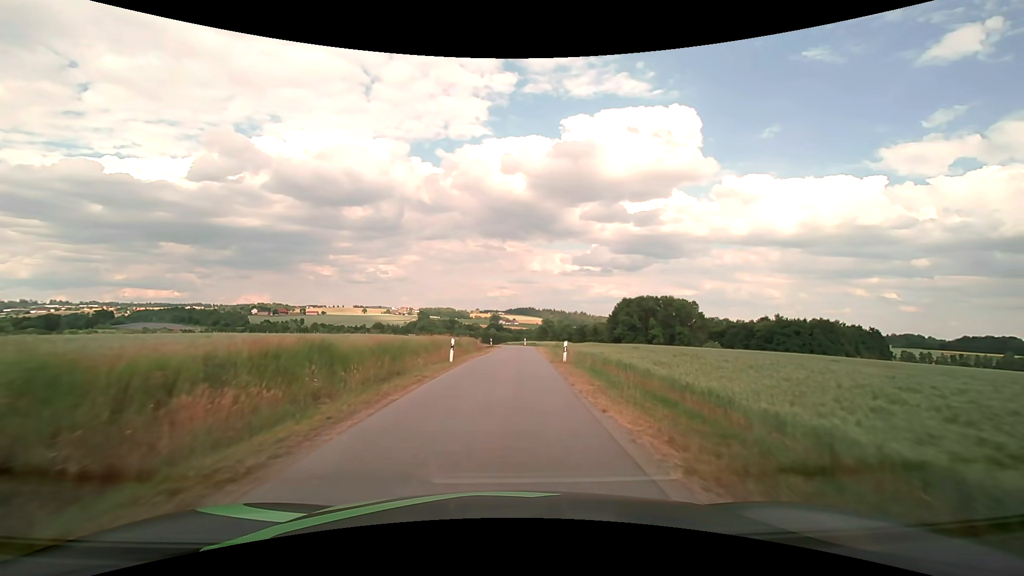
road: unclassified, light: Day
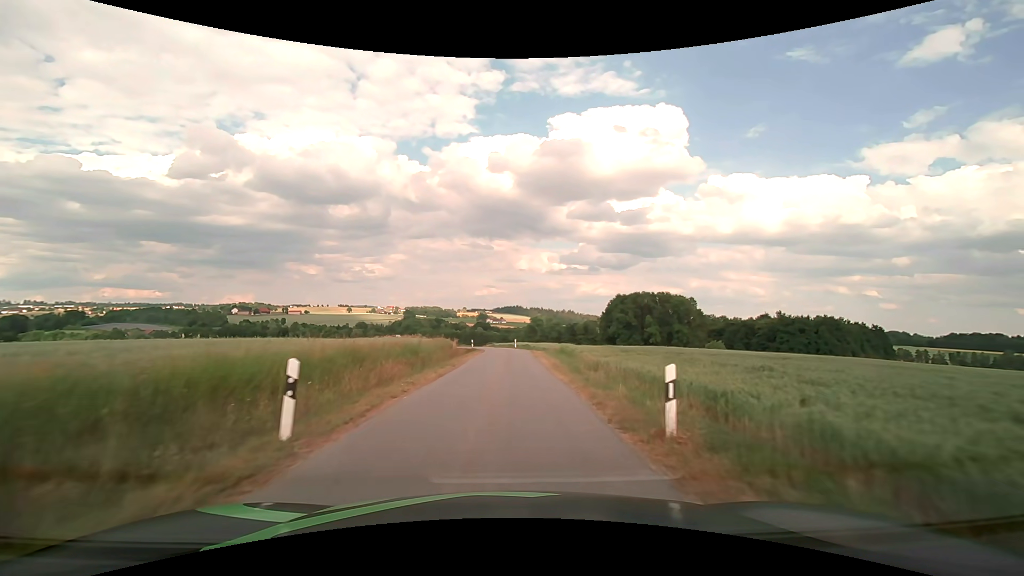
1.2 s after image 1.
(+0.2, +15.1) m; +2°
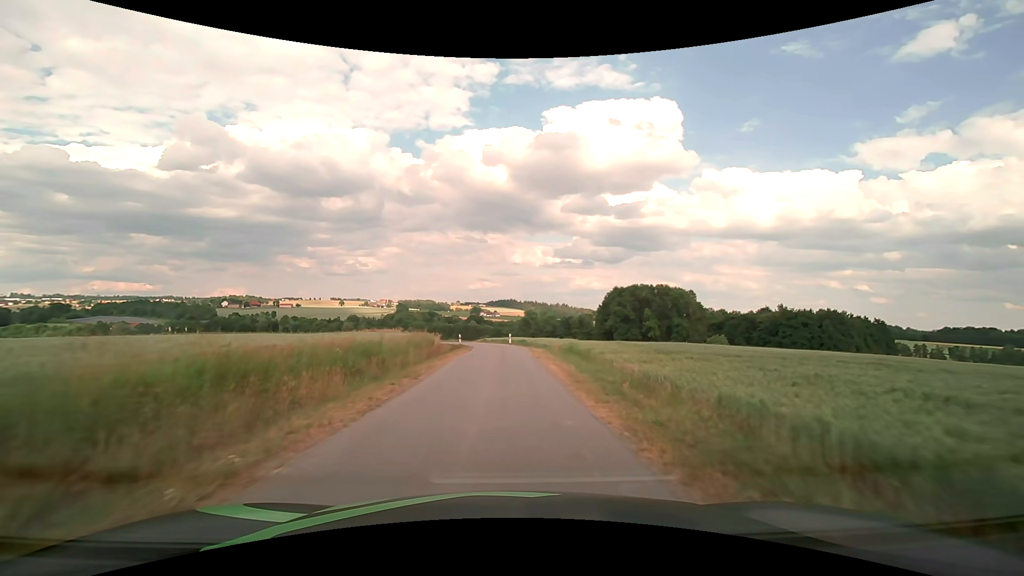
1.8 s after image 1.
(0.0, +7.7) m; +1°
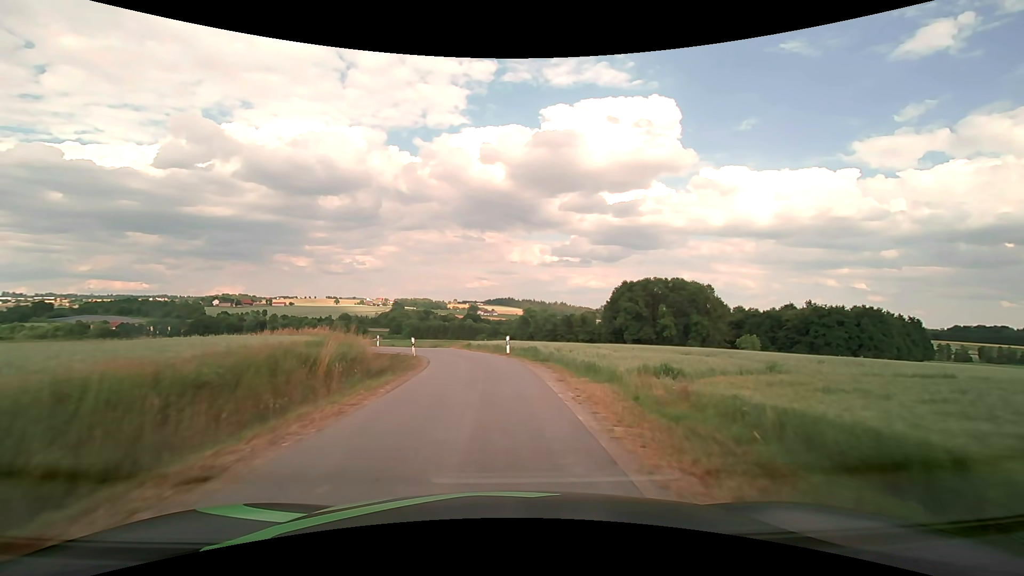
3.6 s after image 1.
(+0.2, +22.2) m; 0°
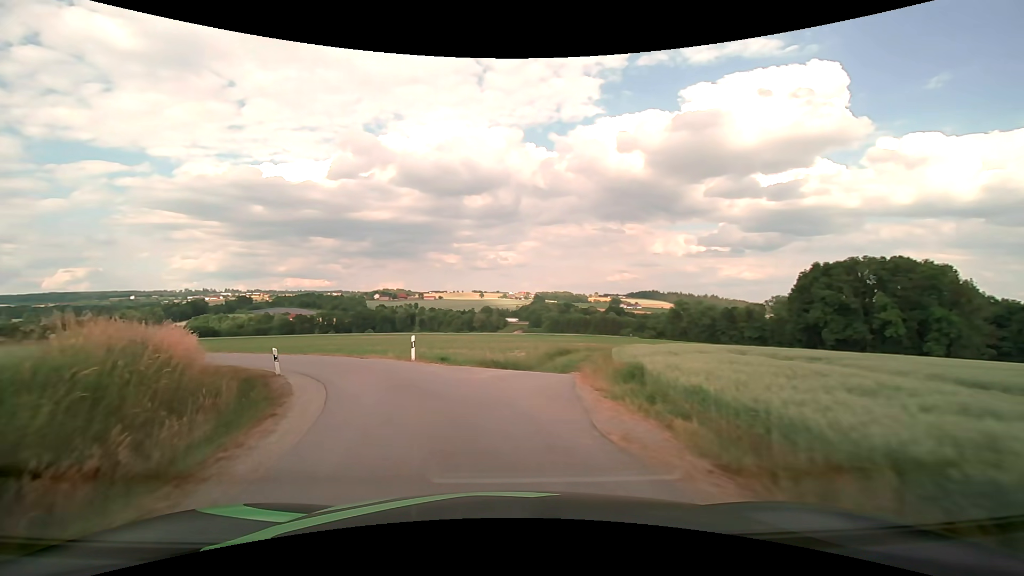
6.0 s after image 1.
(-2.0, +27.7) m; -15°
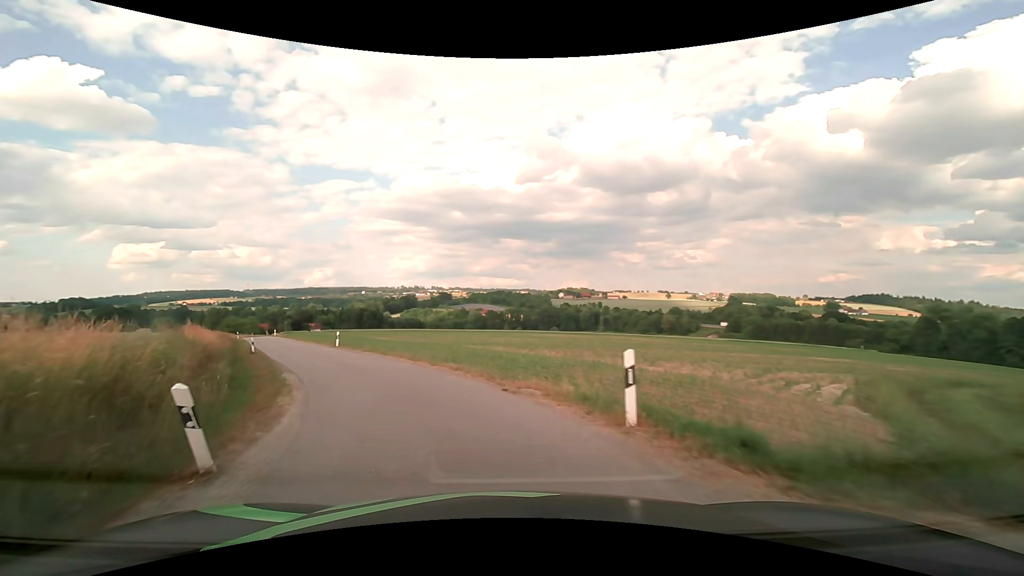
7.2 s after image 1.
(-2.3, +13.0) m; -21°
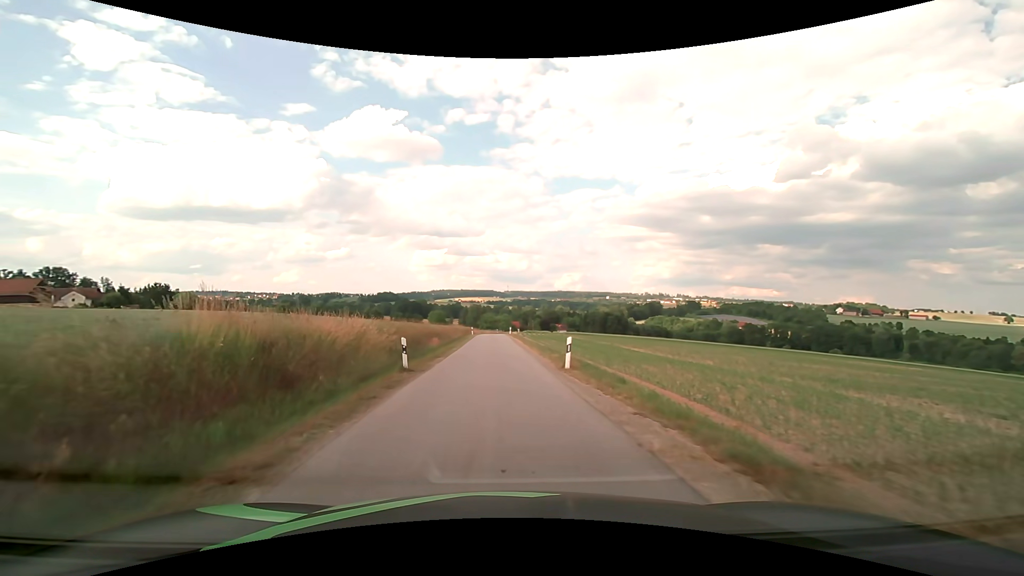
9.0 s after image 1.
(-5.0, +18.2) m; -28°
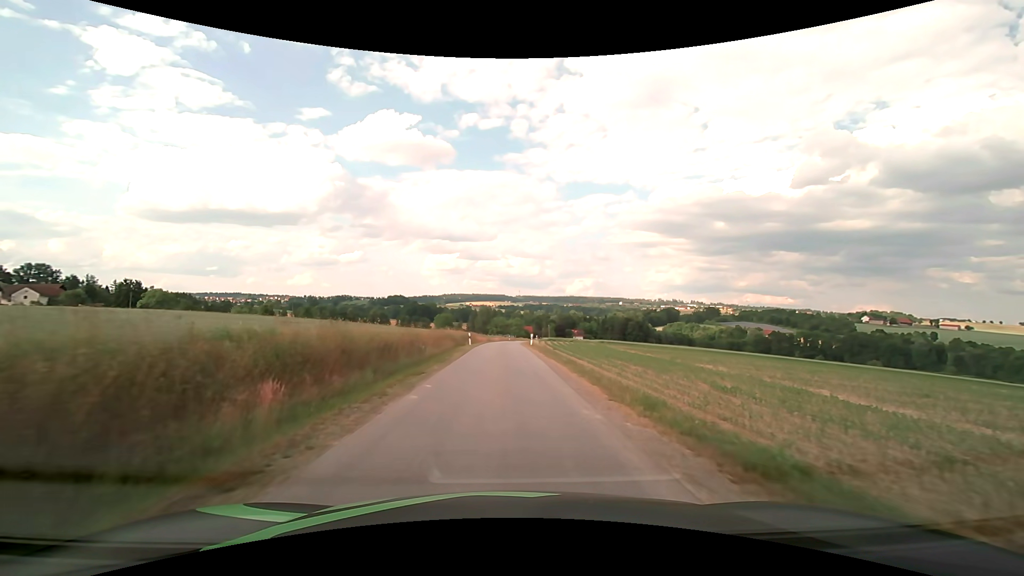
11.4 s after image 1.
(-0.6, +25.2) m; -1°
(0, +10) (0, +20) (0, +30) (0, +40) (0, +50) (0, +60) (+1, +70) (+1, +80) (+3, +90) (+4, +100) m
